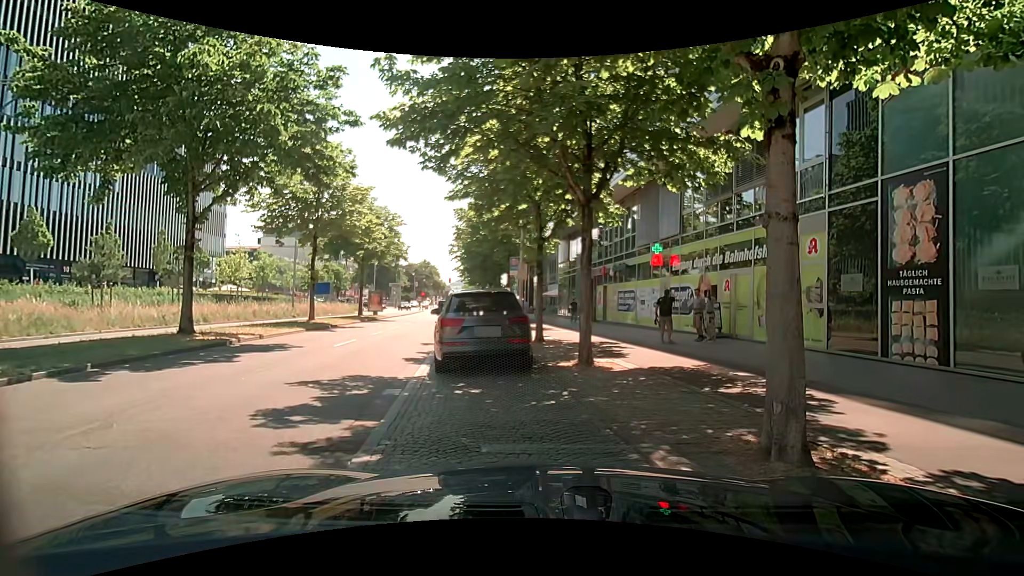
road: primary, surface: asphalt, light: Day
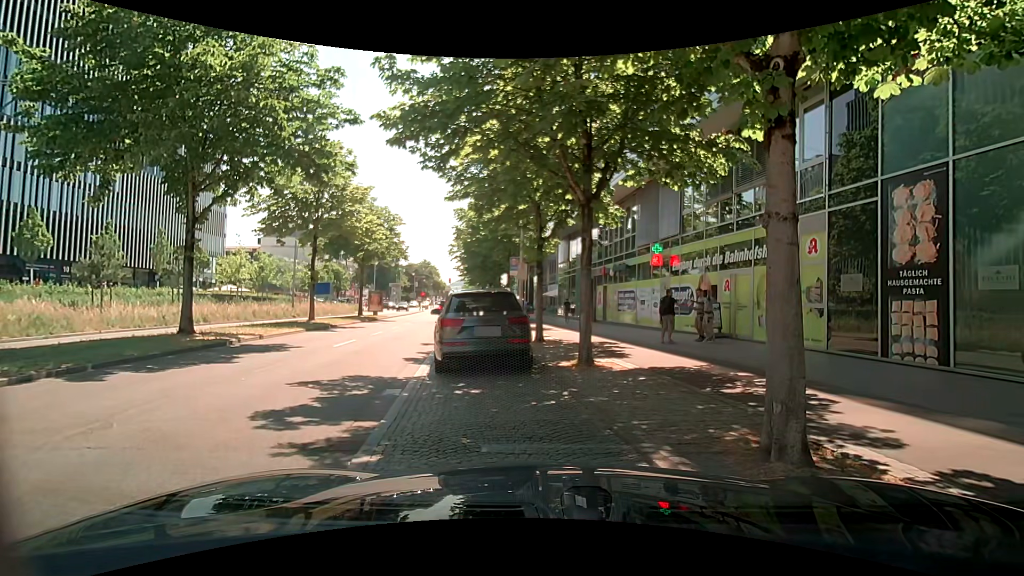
(0.0, 0.0) m; 0°
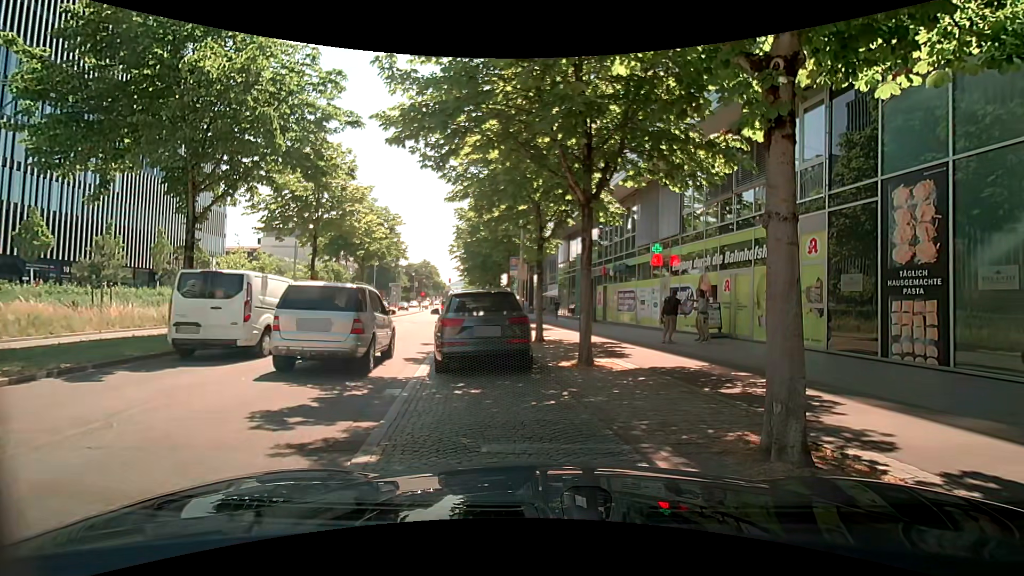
(0.0, 0.0) m; 0°
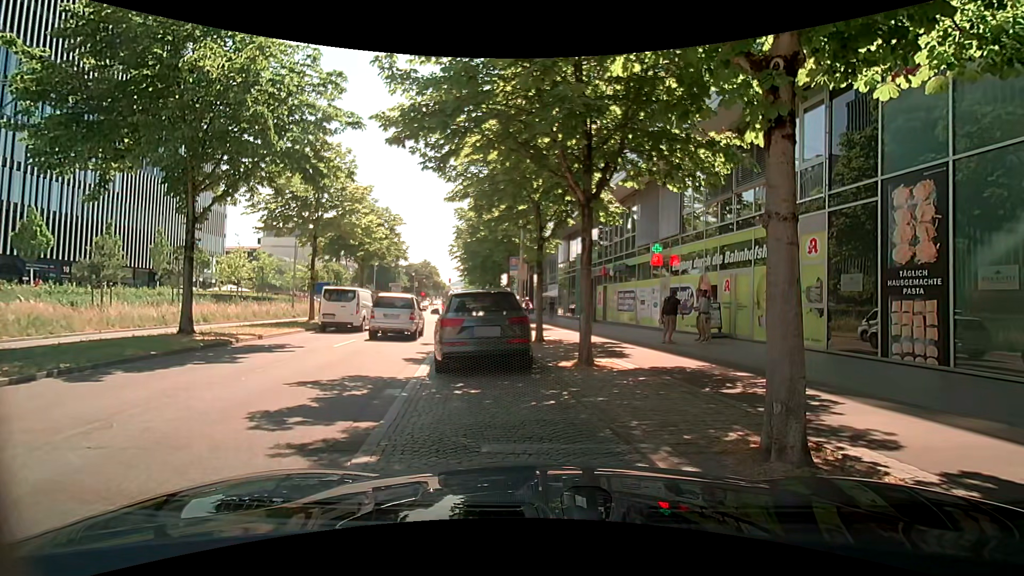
(0.0, 0.0) m; 0°
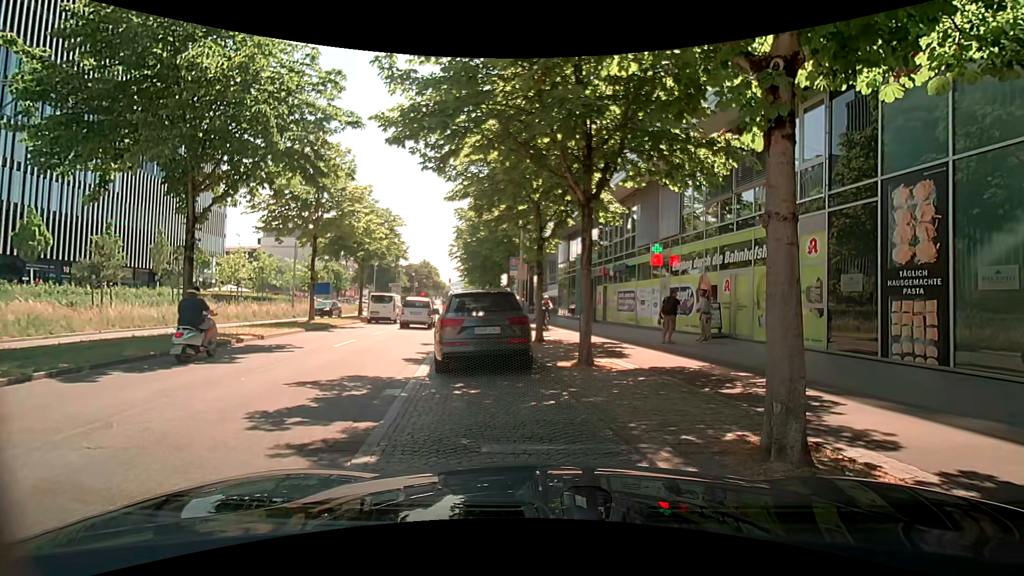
(0.0, 0.0) m; 0°
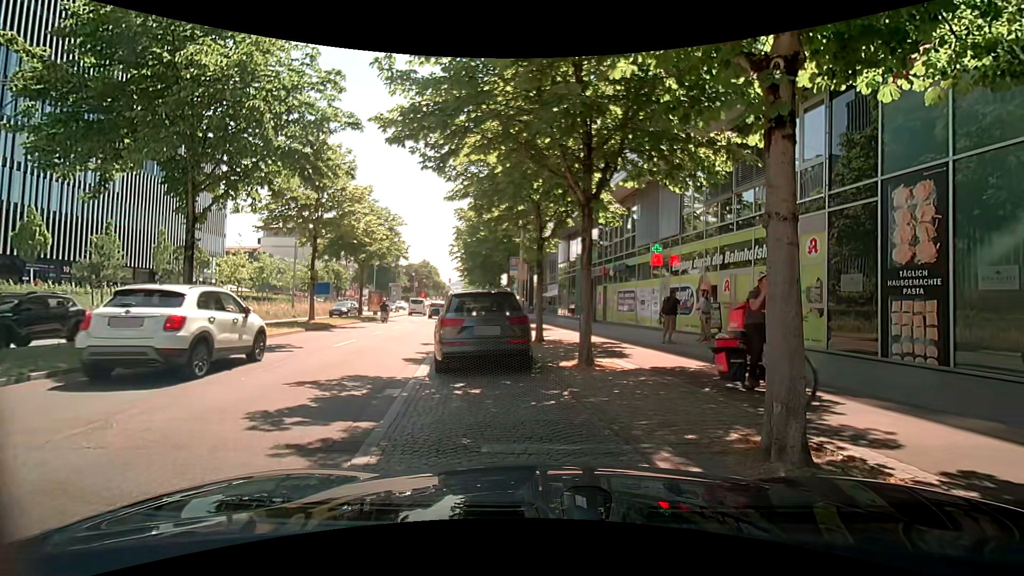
(0.0, 0.0) m; 0°
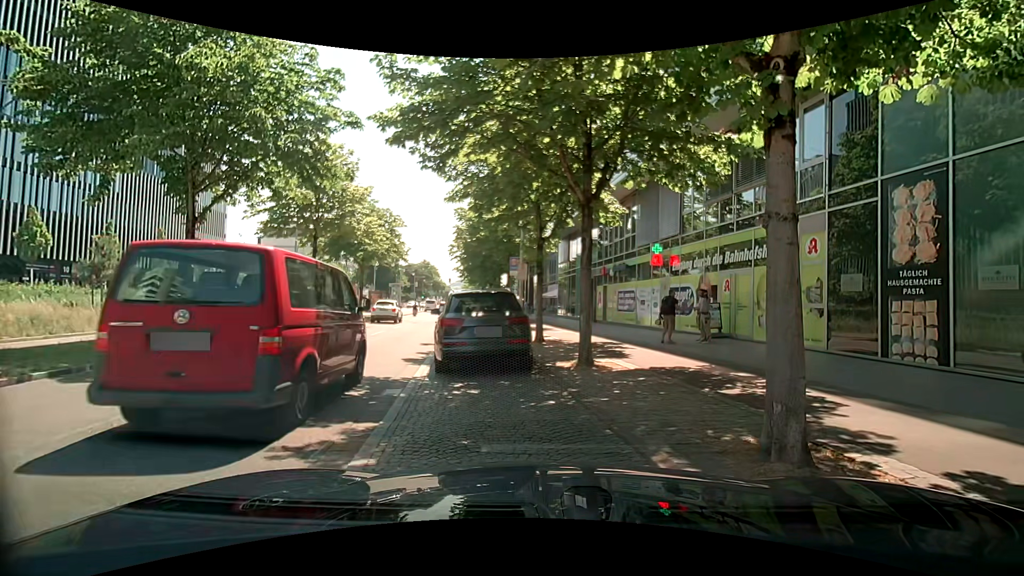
(0.0, 0.0) m; 0°
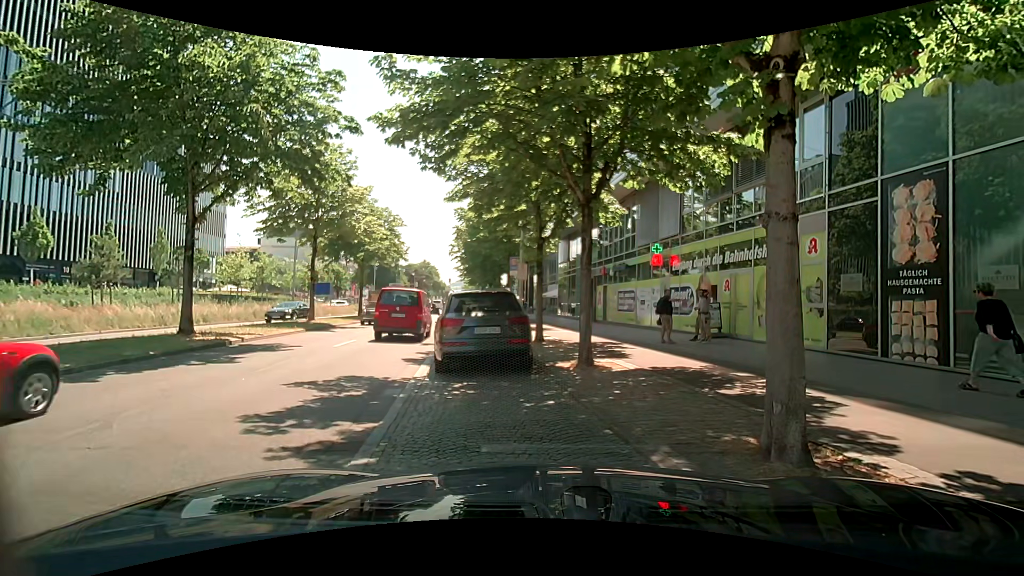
(0.0, 0.0) m; 0°
